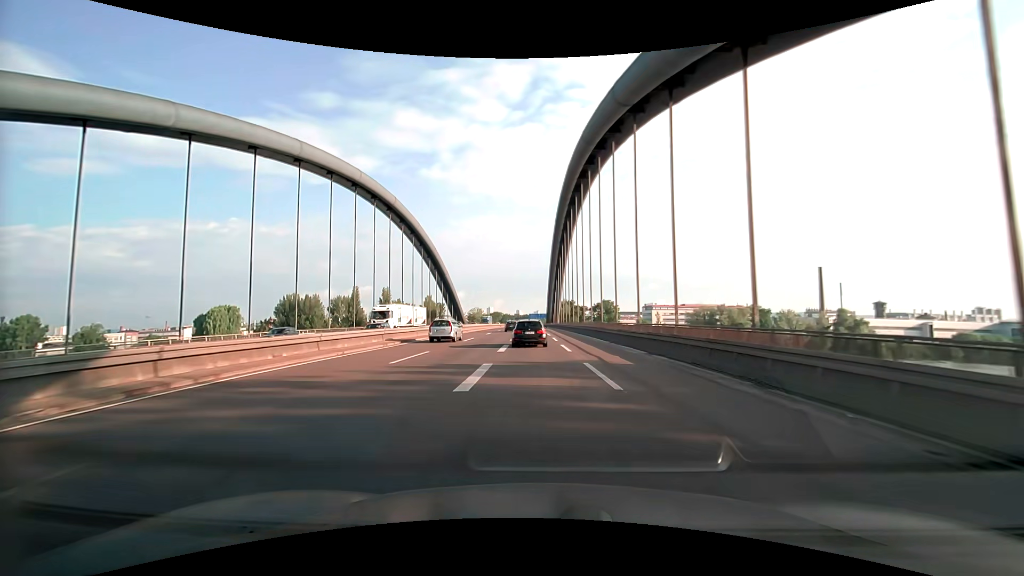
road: motorway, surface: asphalt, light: Day
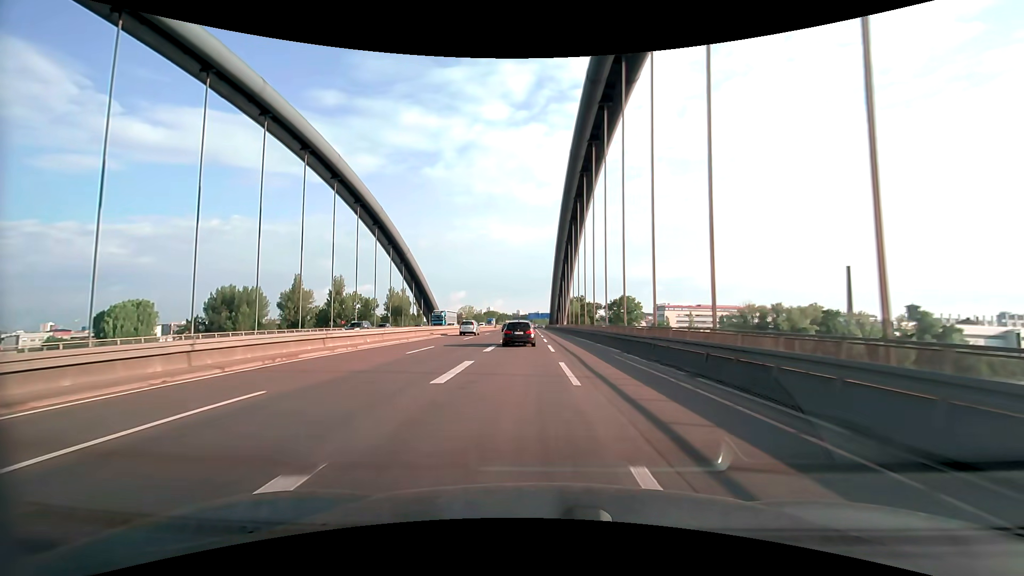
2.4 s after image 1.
(-0.4, +47.8) m; 0°
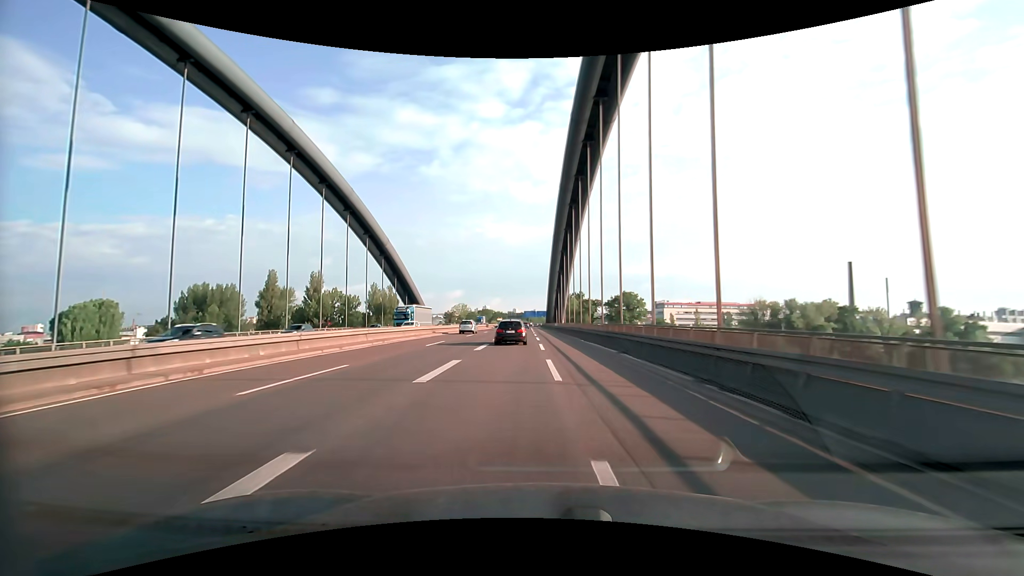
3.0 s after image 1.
(+0.1, +11.8) m; +1°
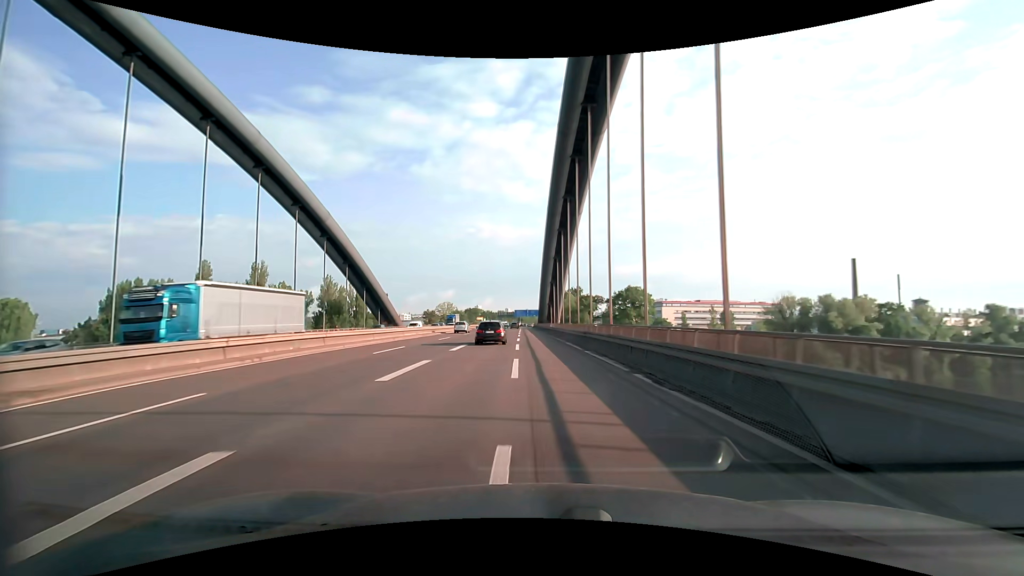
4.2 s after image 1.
(+0.1, +23.7) m; +1°
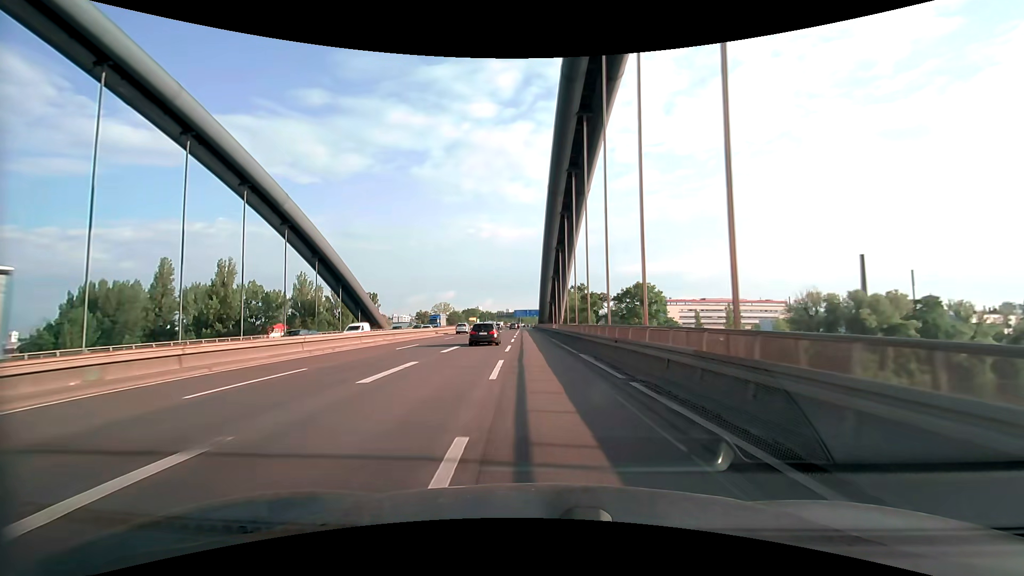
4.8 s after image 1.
(0.0, +12.0) m; 0°
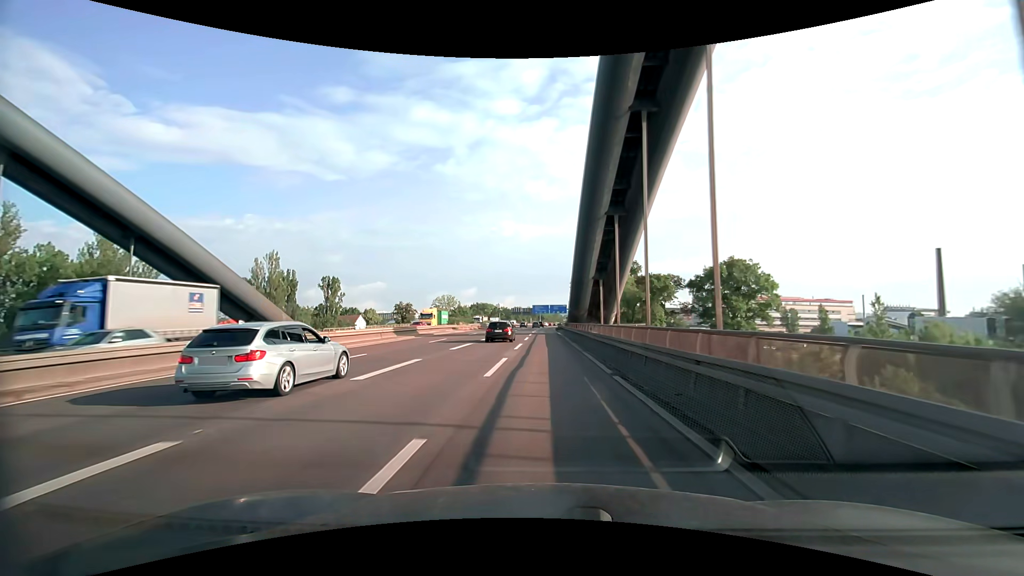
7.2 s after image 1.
(-1.3, +48.7) m; -2°
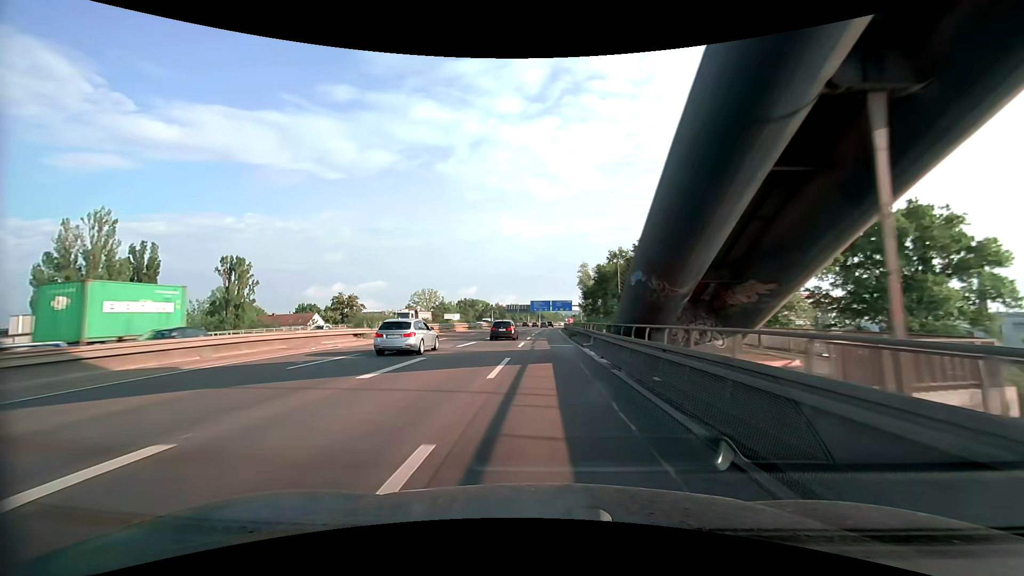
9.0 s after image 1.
(-0.1, +37.4) m; 0°
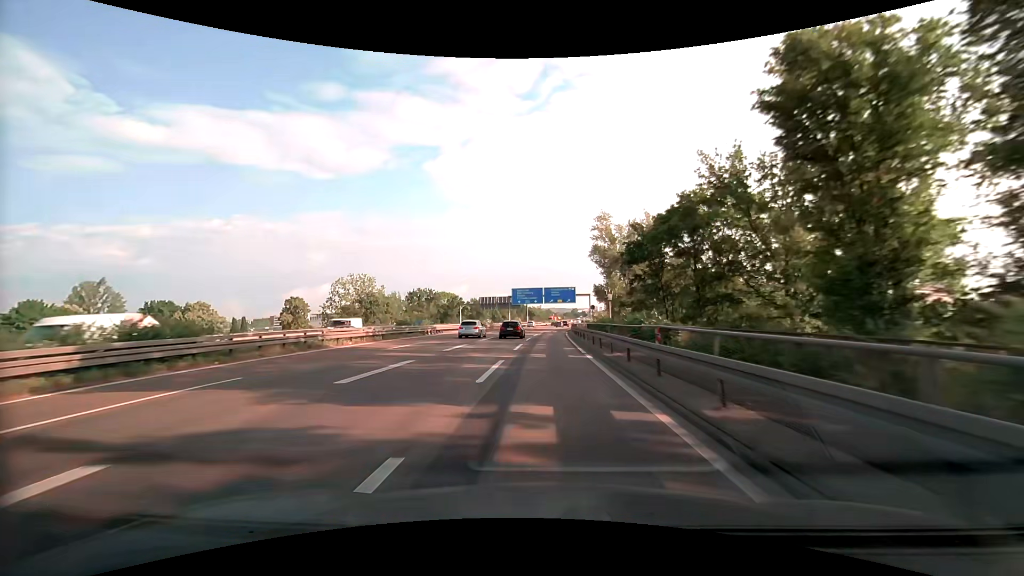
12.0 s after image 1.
(+0.5, +61.6) m; 0°
(0, +10) (0, +20) (+1, +30) (+1, +40) (+1, +50) (+2, +60) (+2, +70) (+3, +80) (+4, +90) (+5, +100) m
